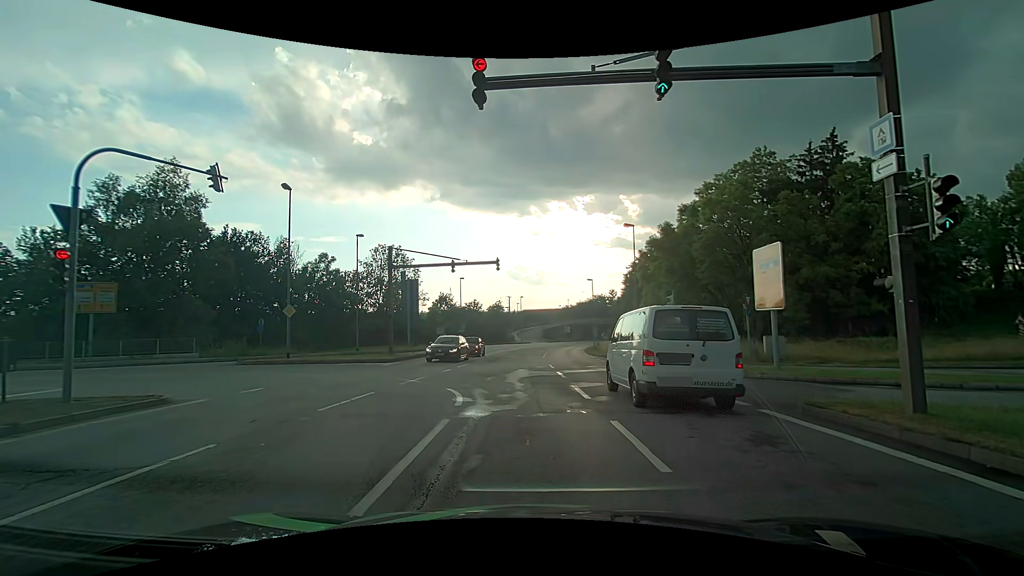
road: primary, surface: asphalt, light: Day
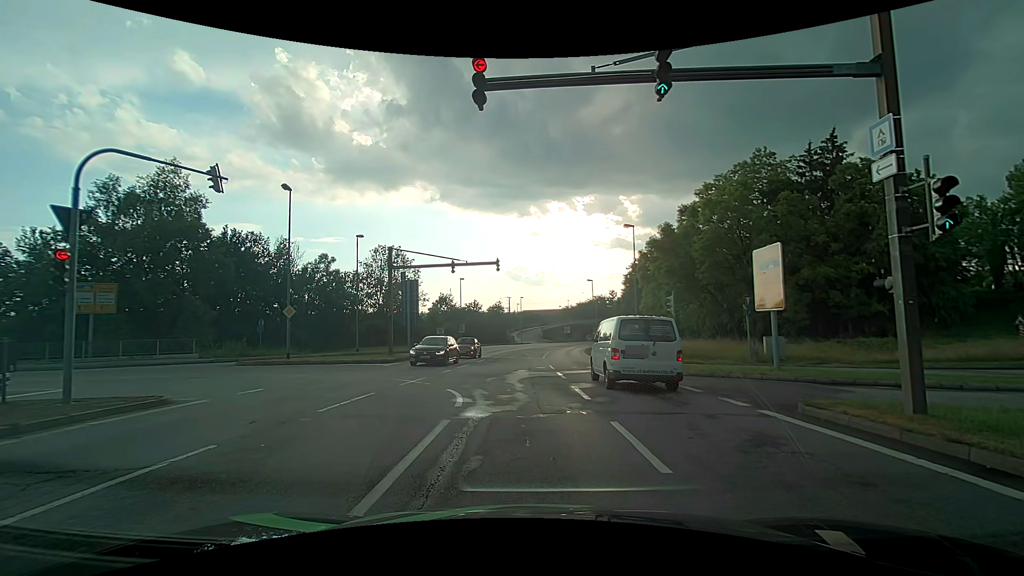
(0.0, 0.0) m; 0°
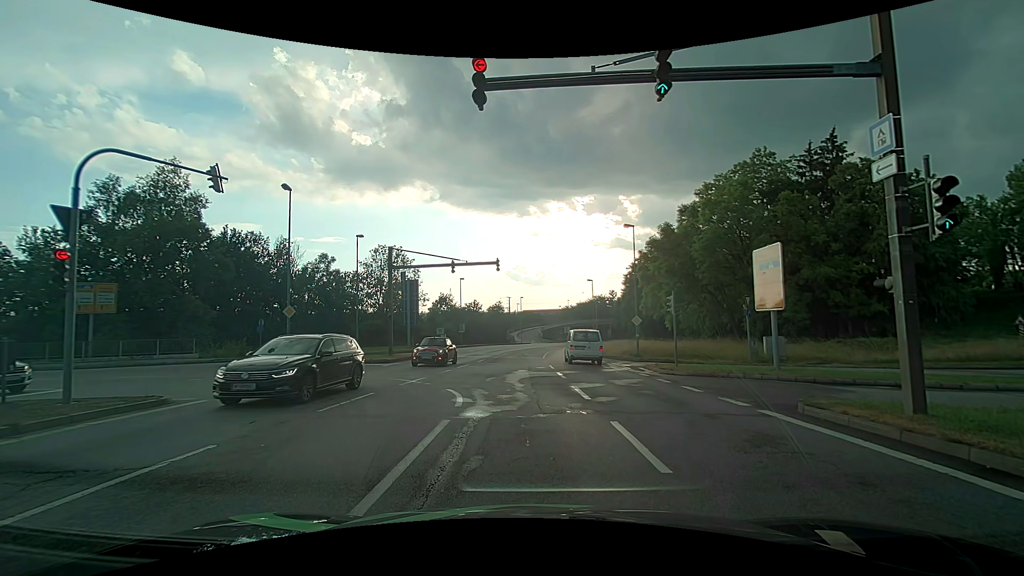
(0.0, 0.0) m; 0°
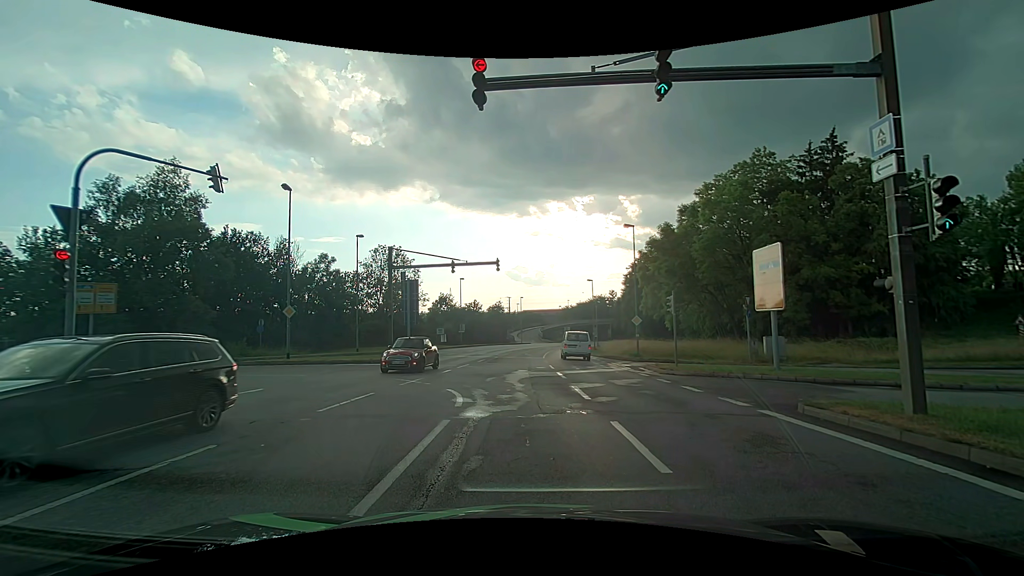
(0.0, 0.0) m; 0°
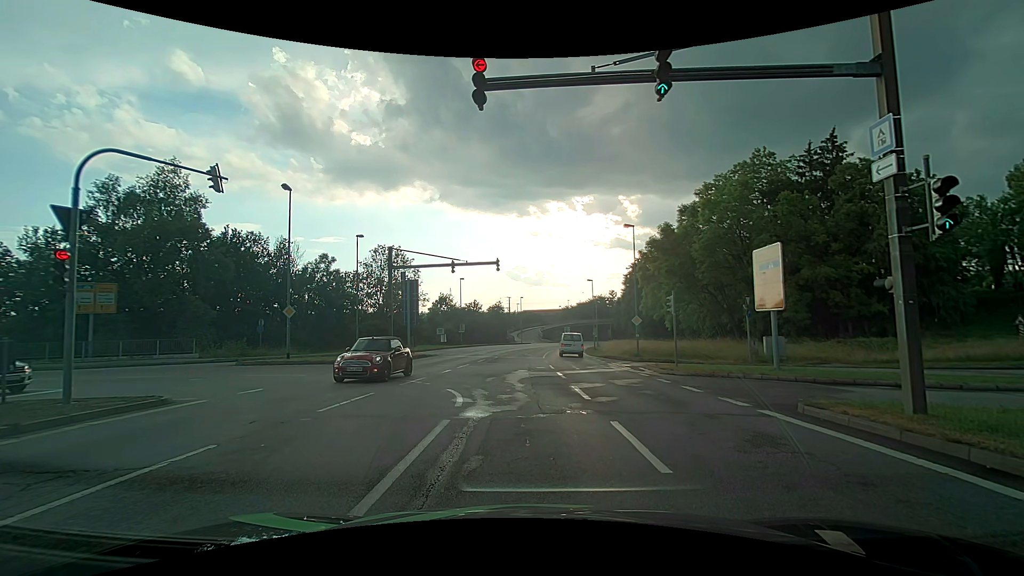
(0.0, 0.0) m; 0°
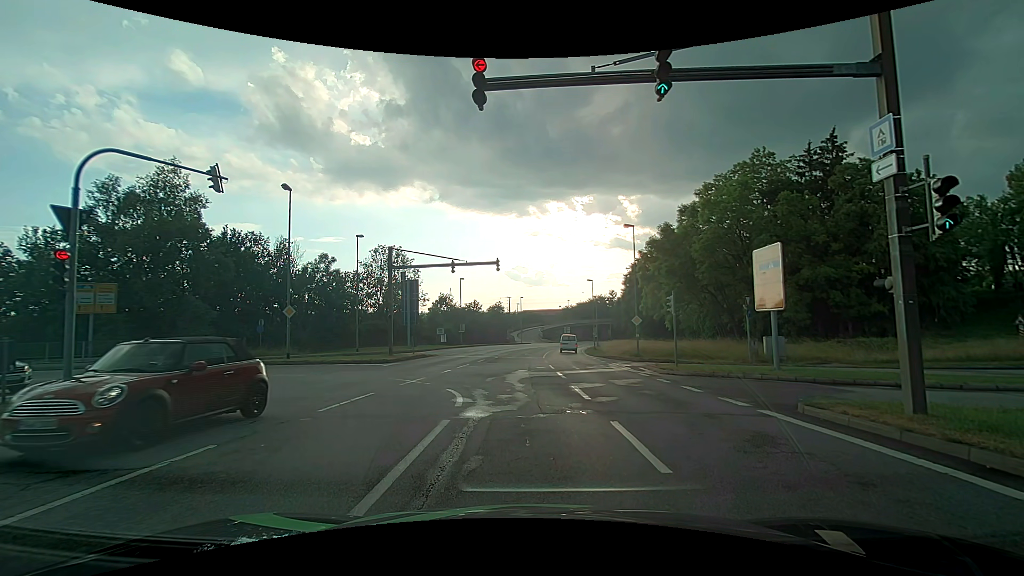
(0.0, 0.0) m; 0°
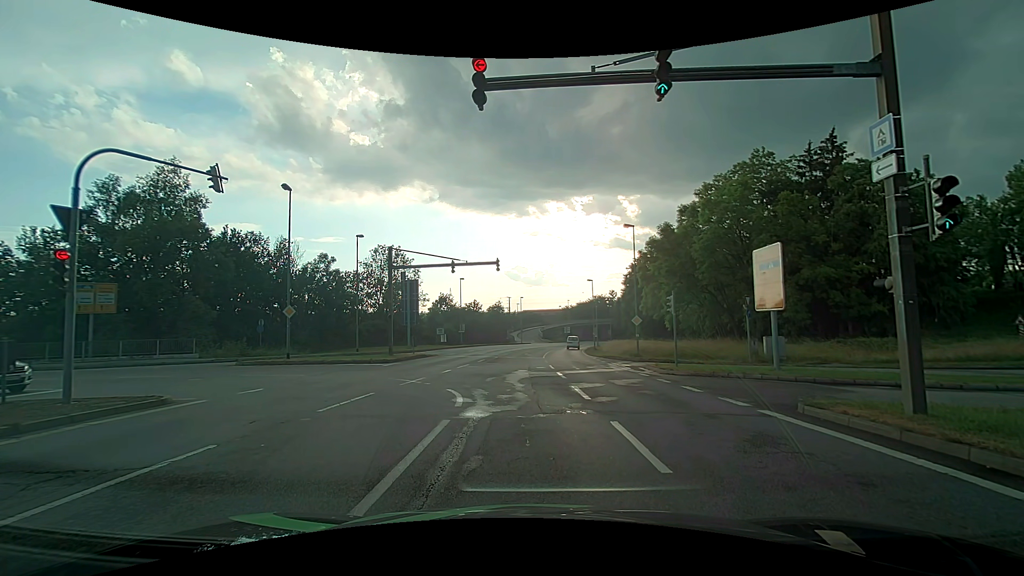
(0.0, 0.0) m; 0°
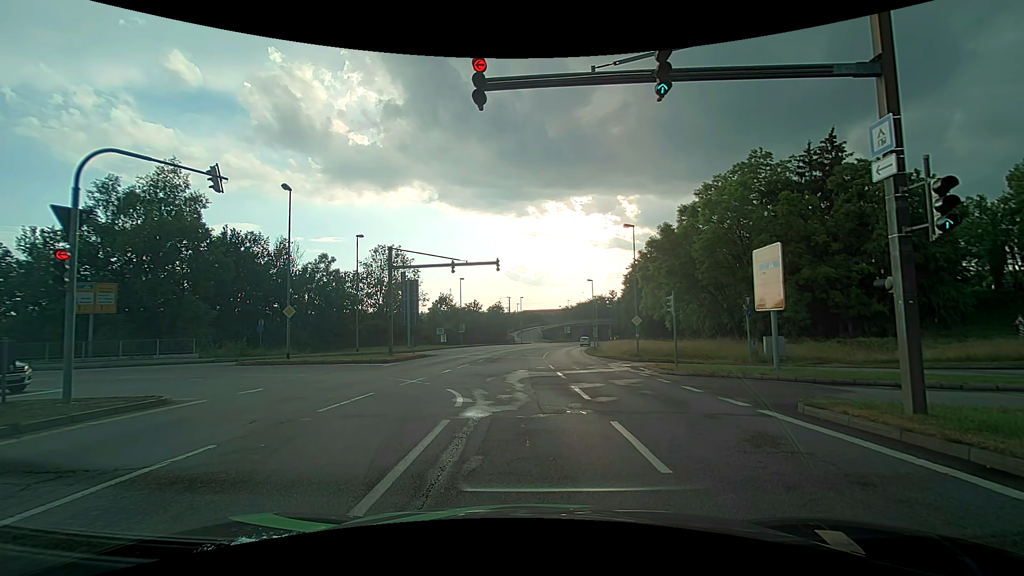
(0.0, 0.0) m; 0°
(0, +10) (-3, +19) (-12, +24) (-22, +25) (-32, +26) (-42, +27) (-51, +28) (-61, +30) (-71, +32) (-81, +34) m
